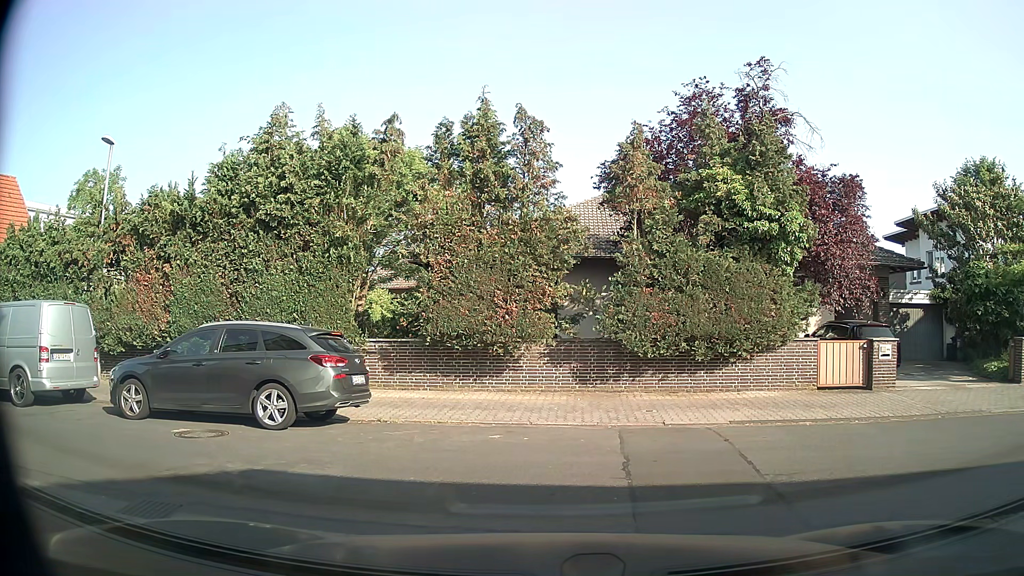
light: Day
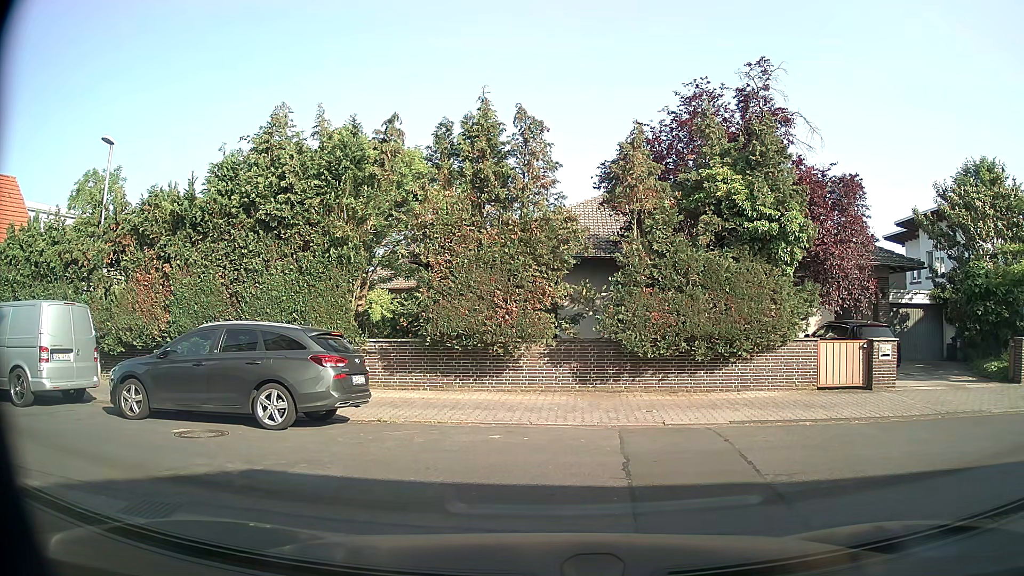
(0.0, 0.0) m; 0°
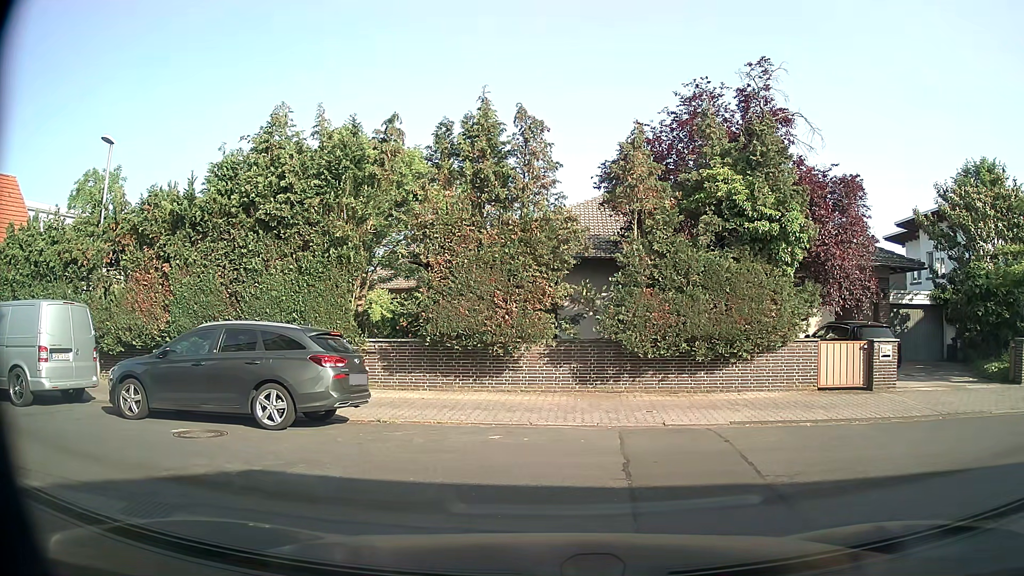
(0.0, 0.0) m; 0°
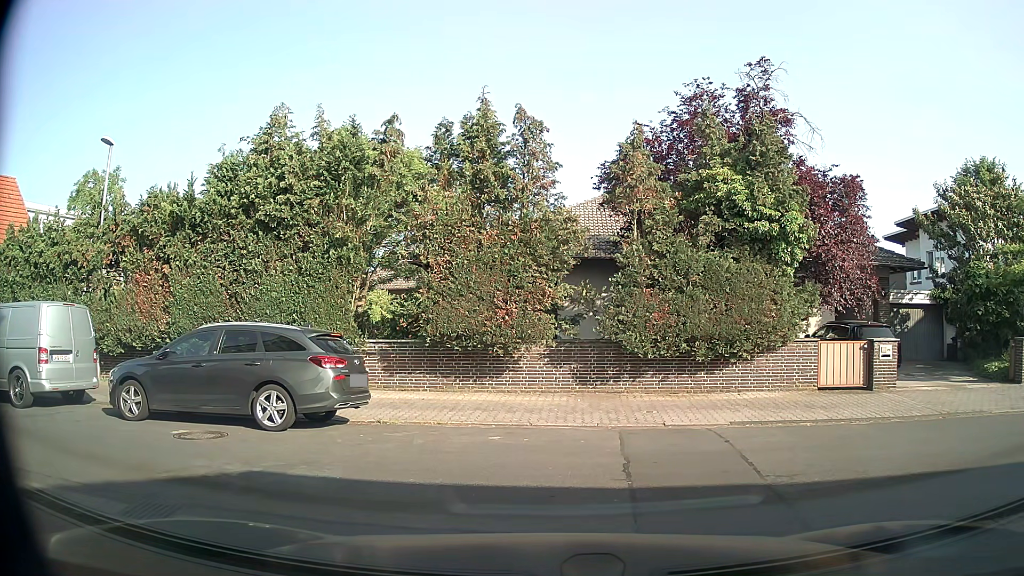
(0.0, +0.1) m; 0°
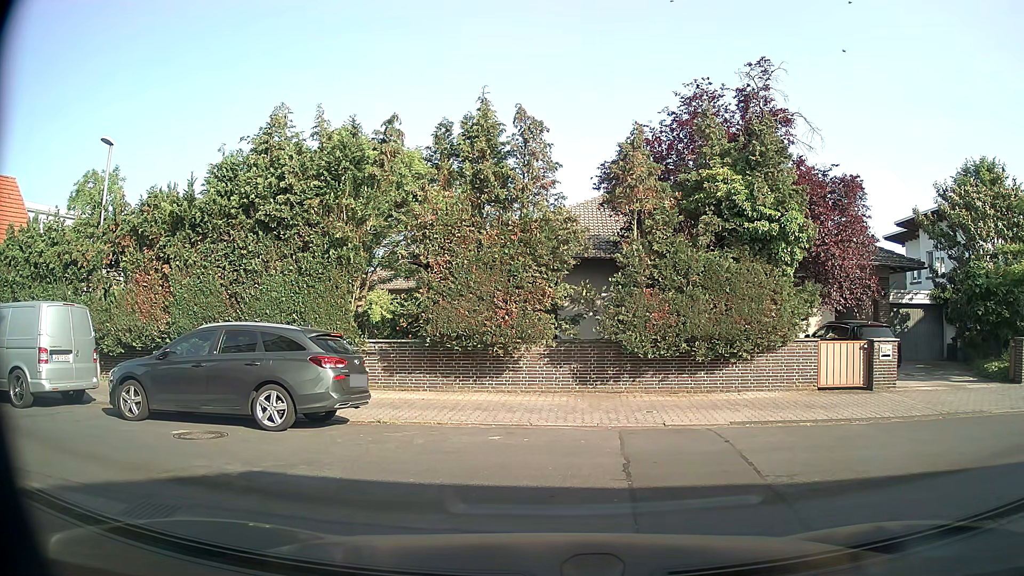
(0.0, 0.0) m; 0°
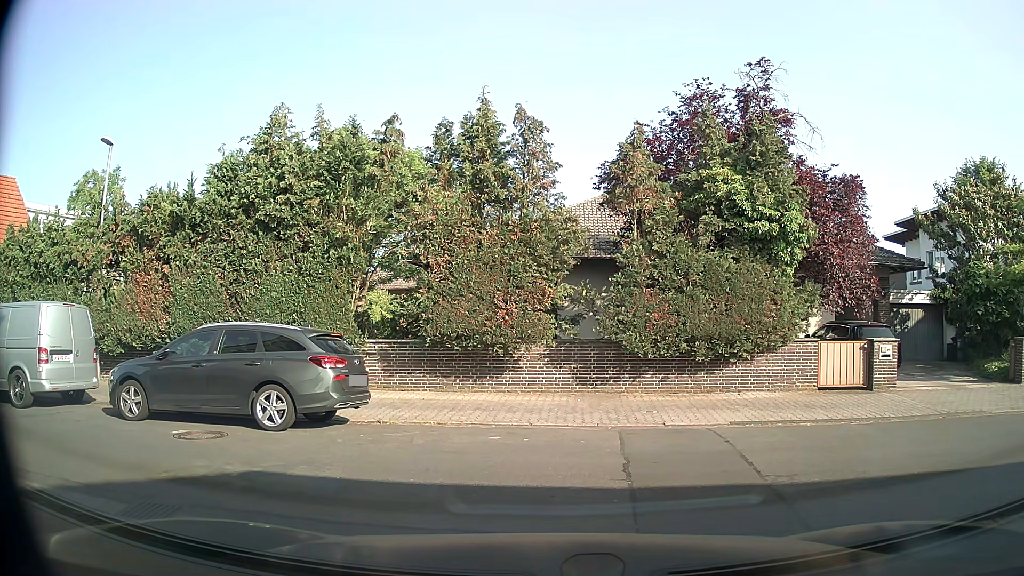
(0.0, 0.0) m; 0°
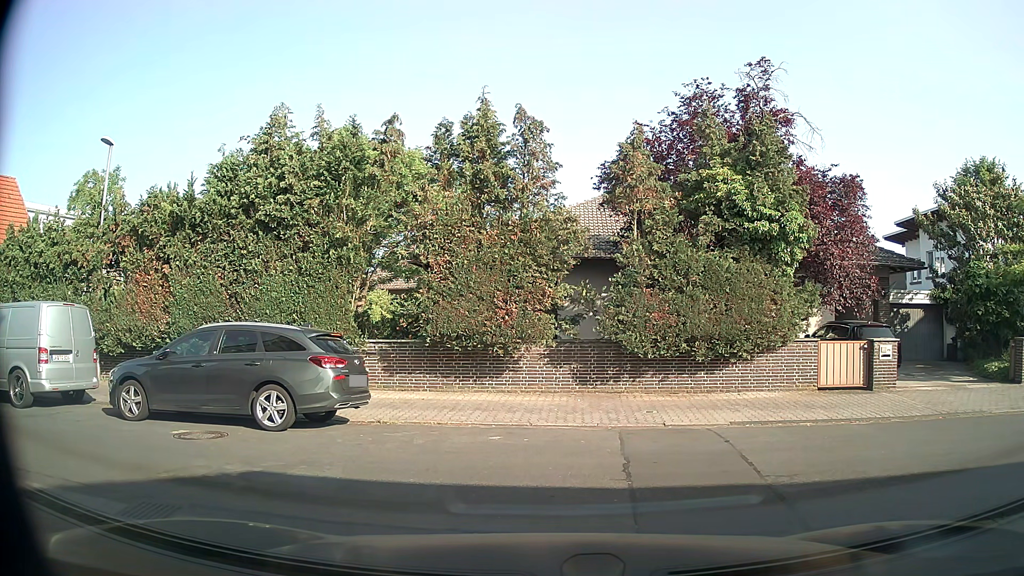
(0.0, 0.0) m; 0°
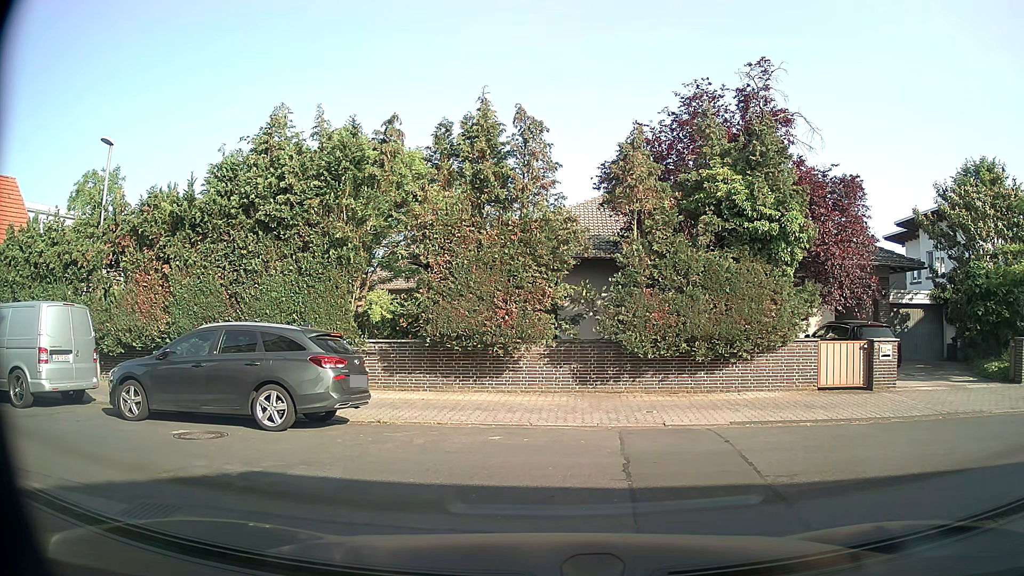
(0.0, 0.0) m; 0°
